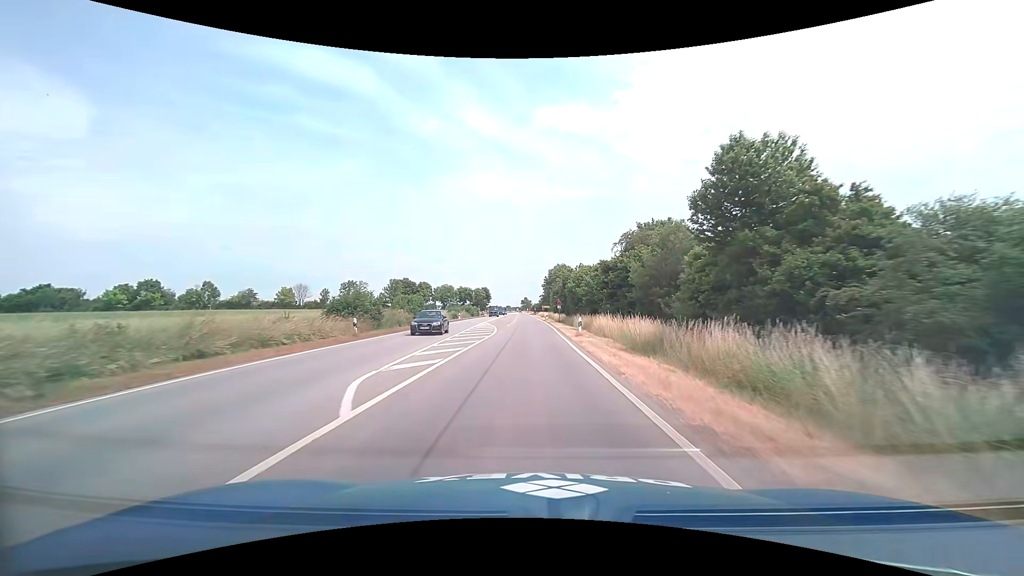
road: primary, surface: asphalt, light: Day
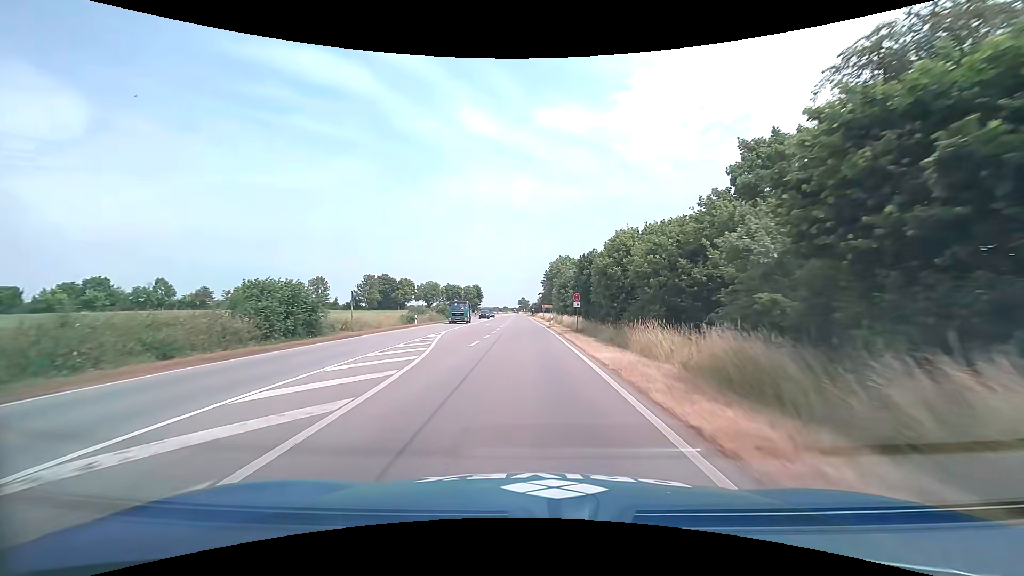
(+0.1, +27.0) m; 0°
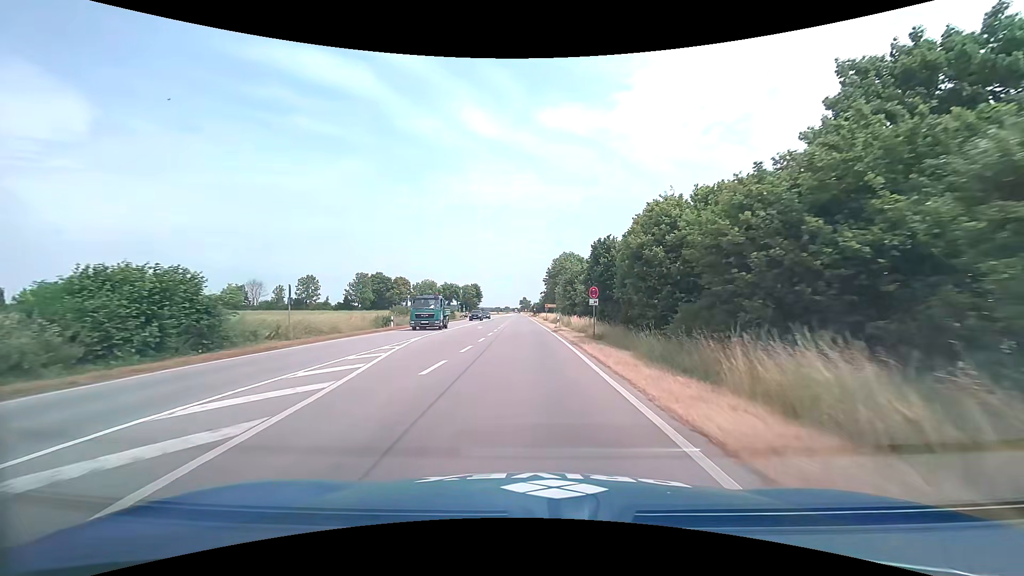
(0.0, +8.8) m; 0°
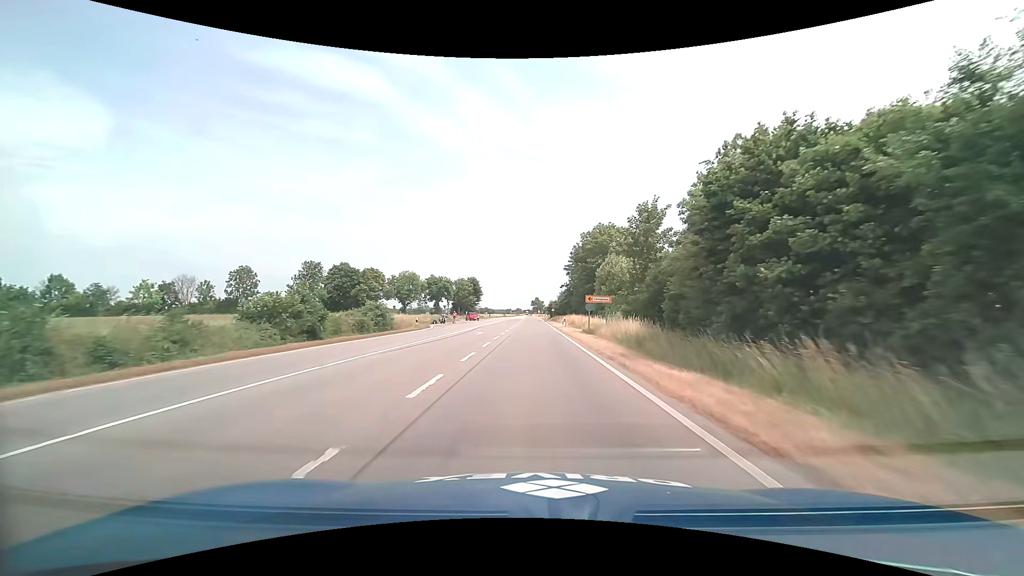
(-1.0, +44.7) m; -1°
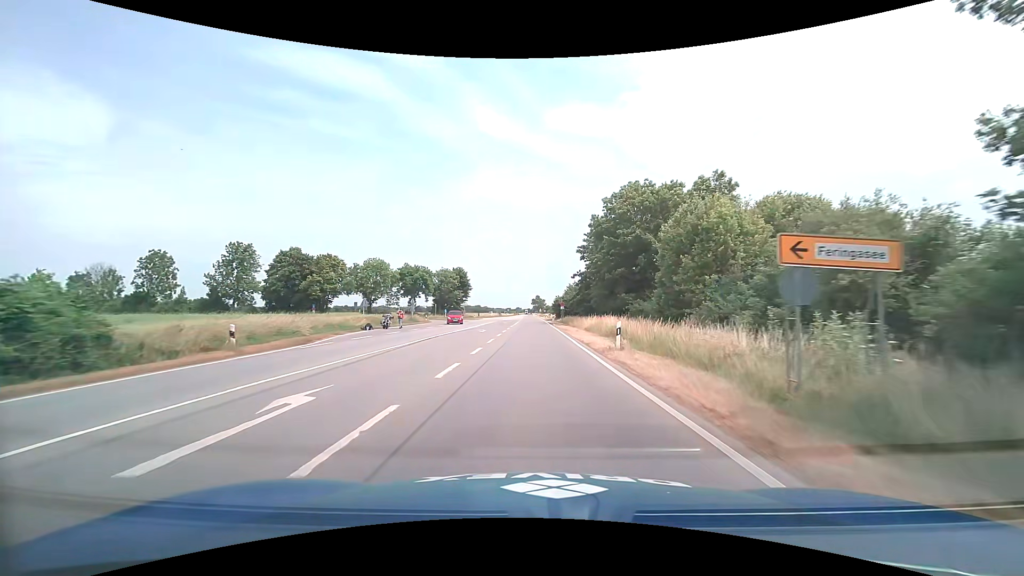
(0.0, +27.9) m; 0°
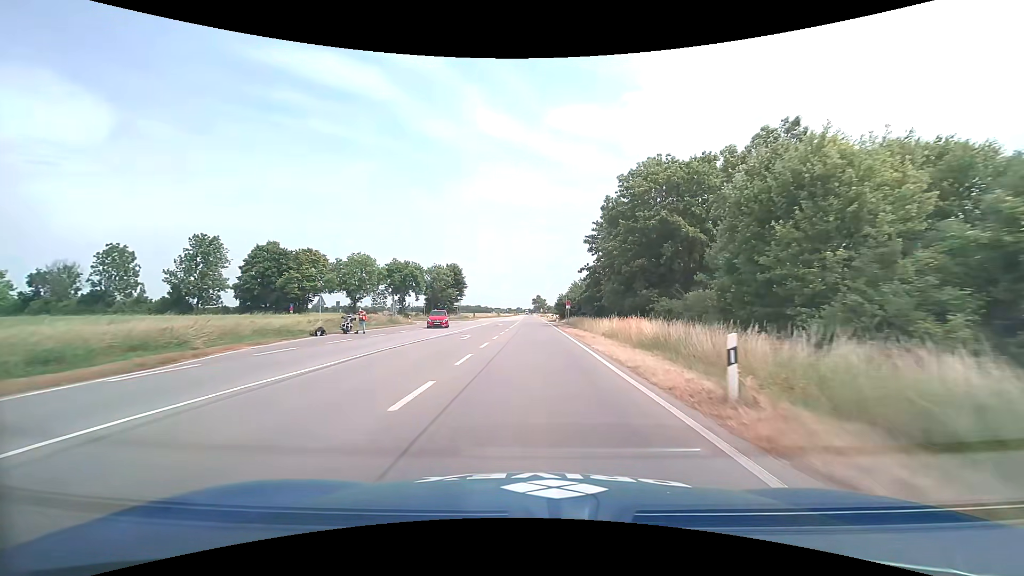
(0.0, +9.4) m; 0°
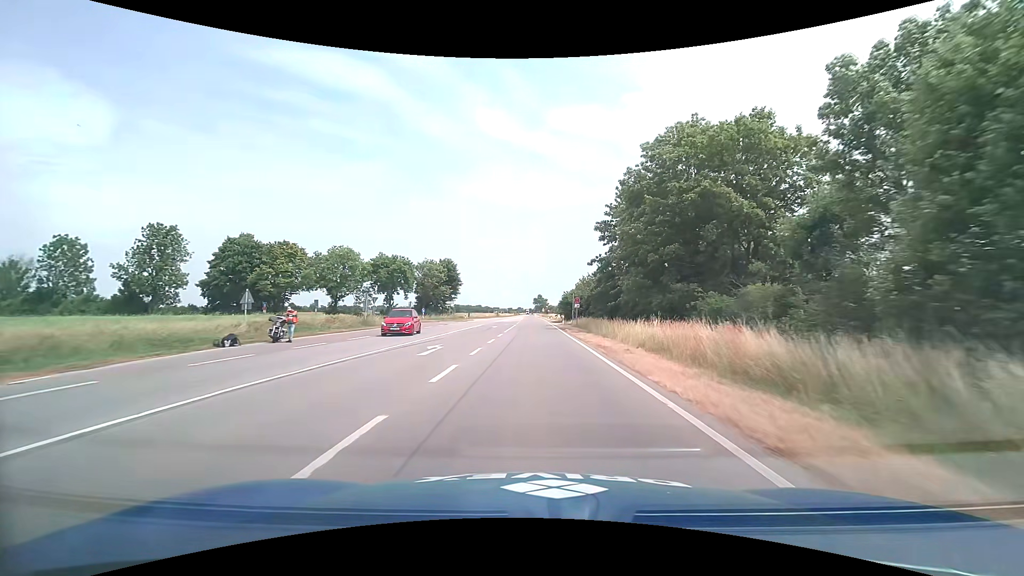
(0.0, +9.4) m; 0°
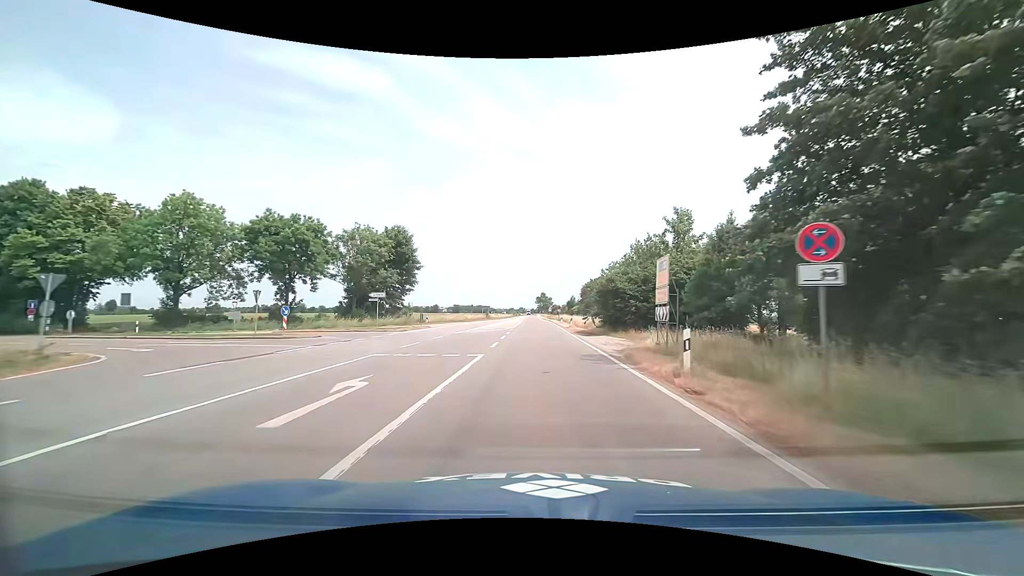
(-0.1, +38.1) m; 0°
(0, +10) (0, +20) (0, +30) (0, +40) (0, +50) (0, +60) (+1, +70) (+1, +80) (+1, +90) (+1, +100) m
